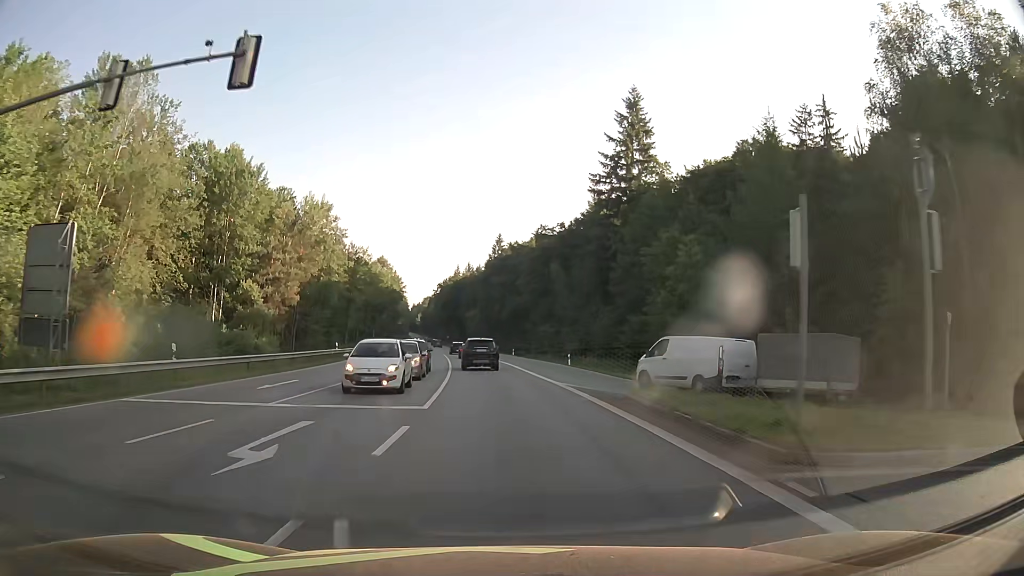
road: secondary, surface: asphalt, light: Day
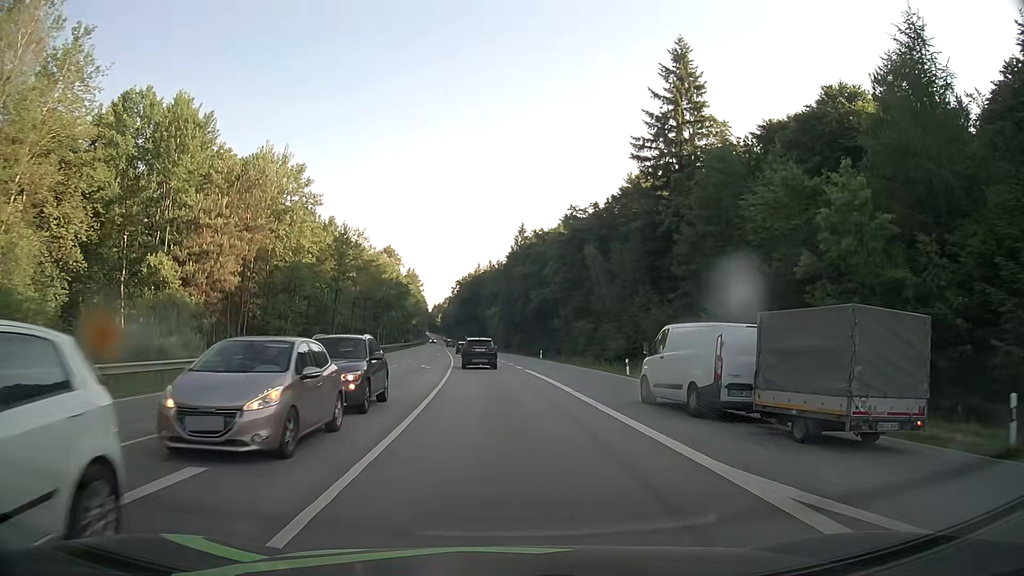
(-0.2, +17.5) m; -2°
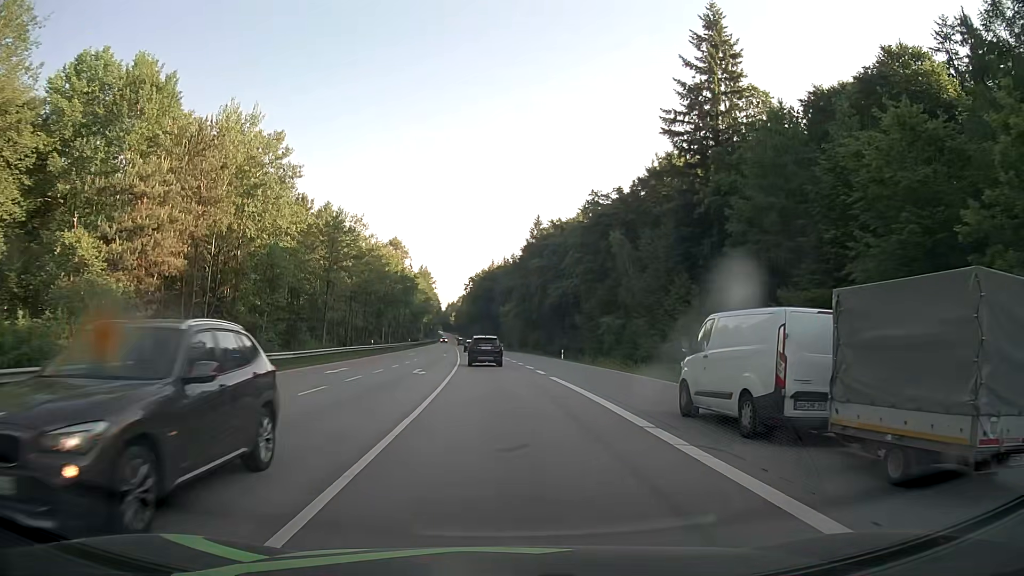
(-0.1, +9.1) m; -1°
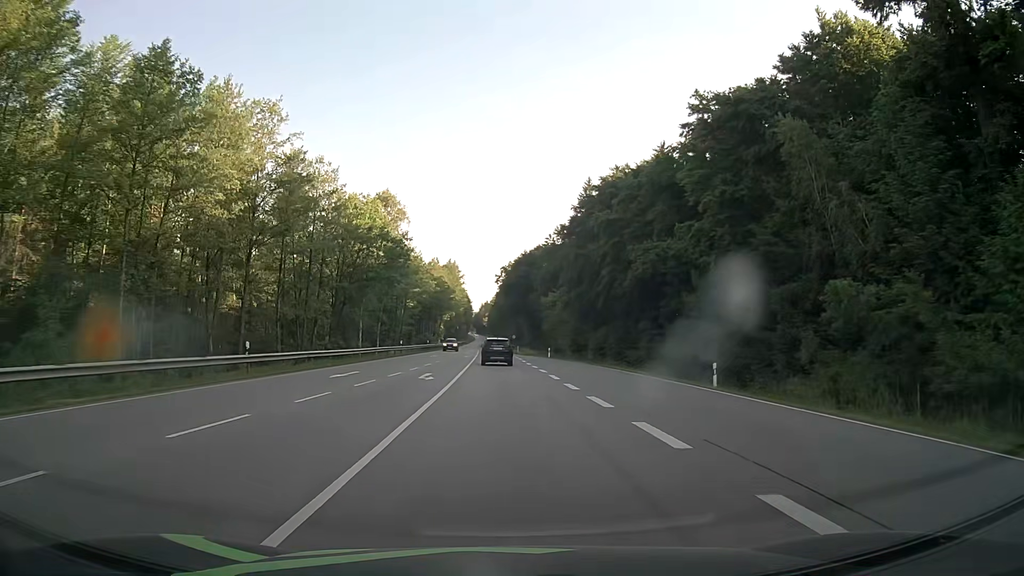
(-1.1, +38.8) m; -3°
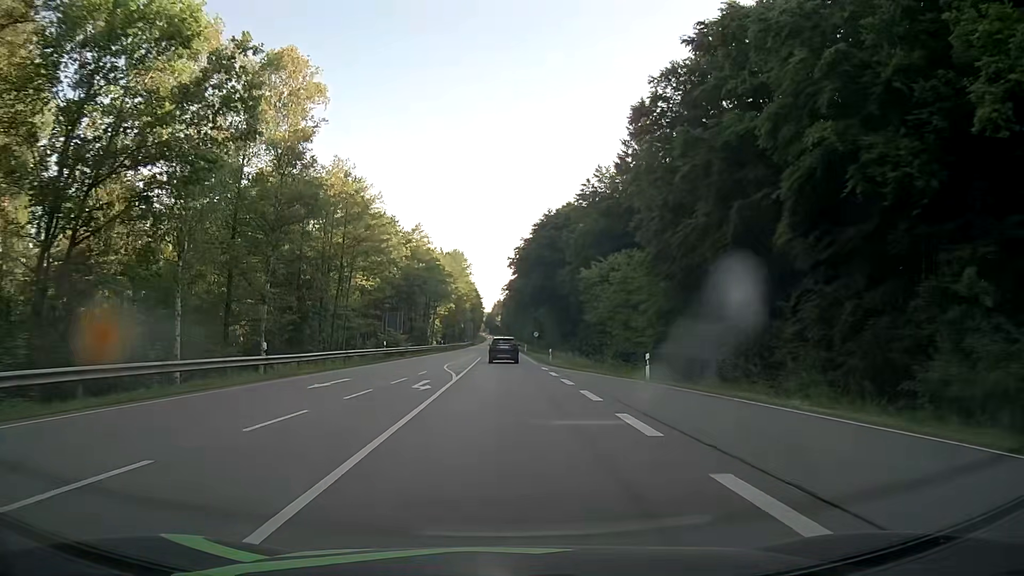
(-0.5, +41.0) m; -1°
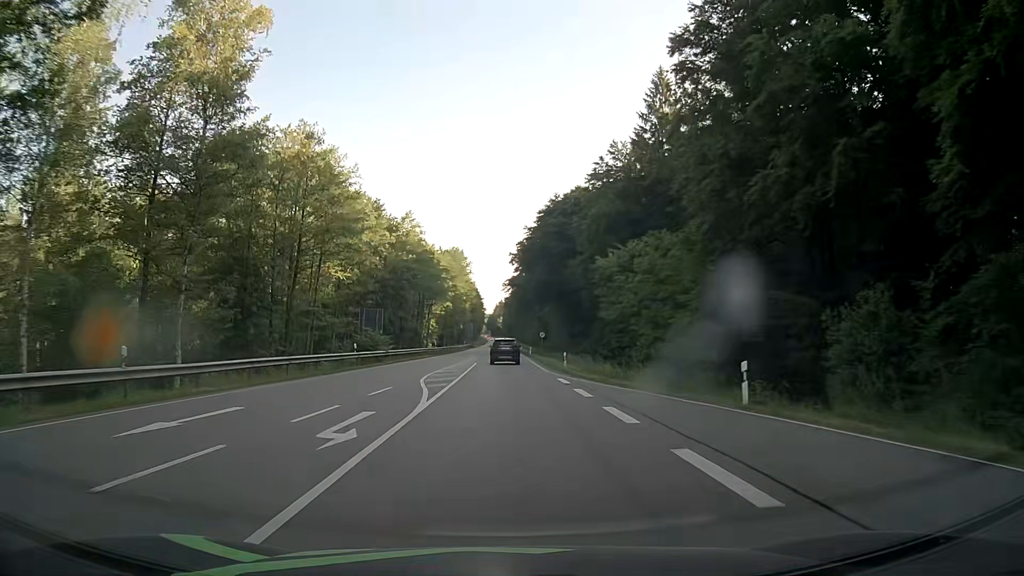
(0.0, +10.4) m; -1°
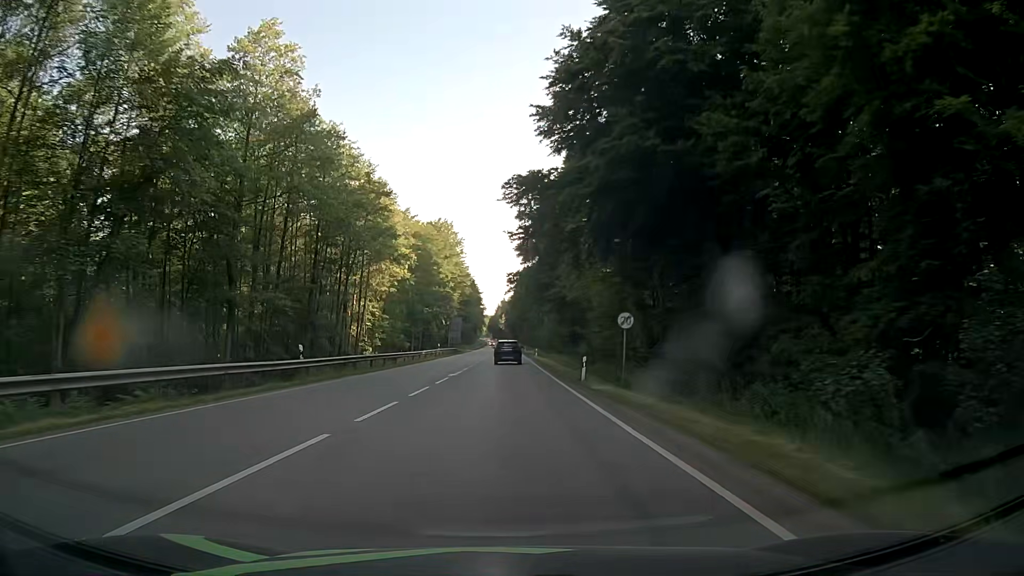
(0.0, +52.7) m; 0°
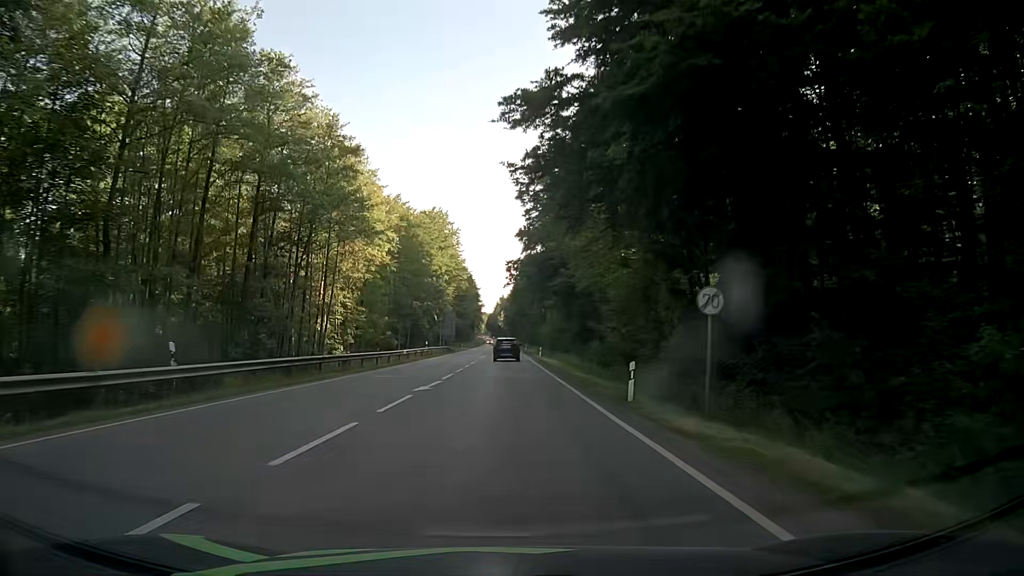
(0.0, +10.6) m; 0°
(0, +10) (0, +20) (0, +30) (0, +40) (0, +50) (0, +60) (0, +70) (+1, +80) (+1, +90) (+1, +100) m
